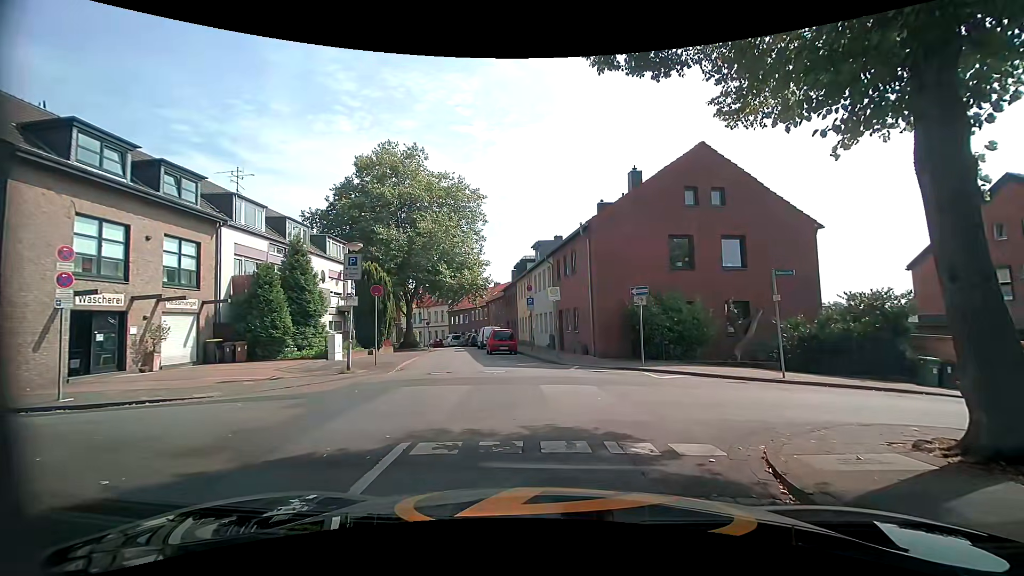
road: residential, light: Day
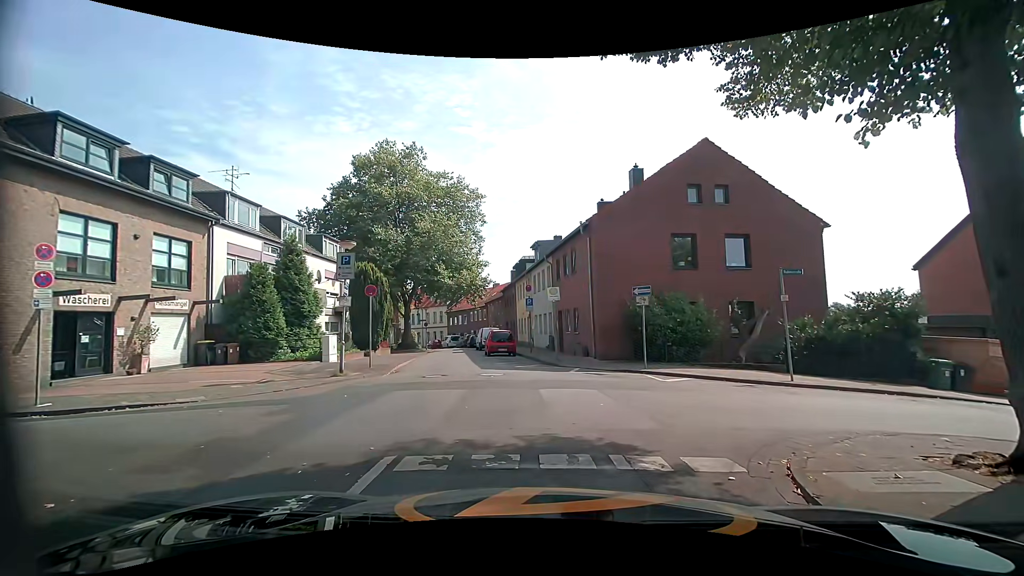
(0.0, +0.5) m; 0°
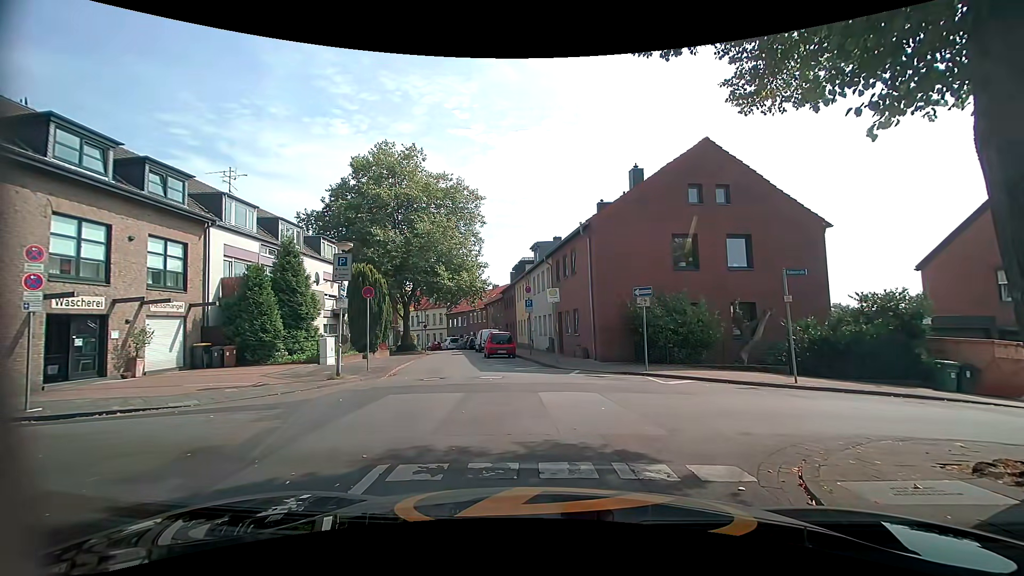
(0.0, +0.3) m; 0°
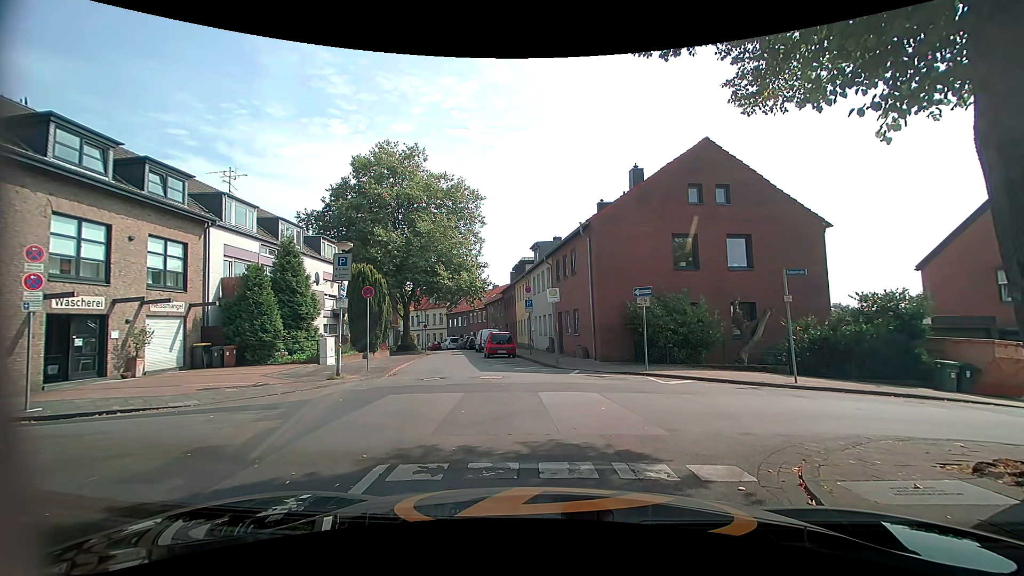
(0.0, +0.1) m; 0°
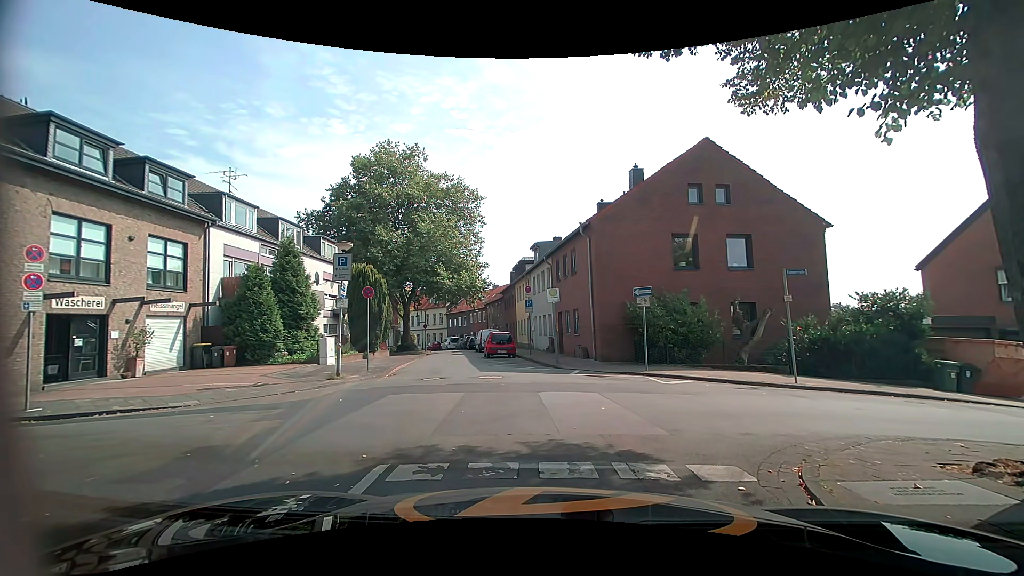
(0.0, 0.0) m; 0°
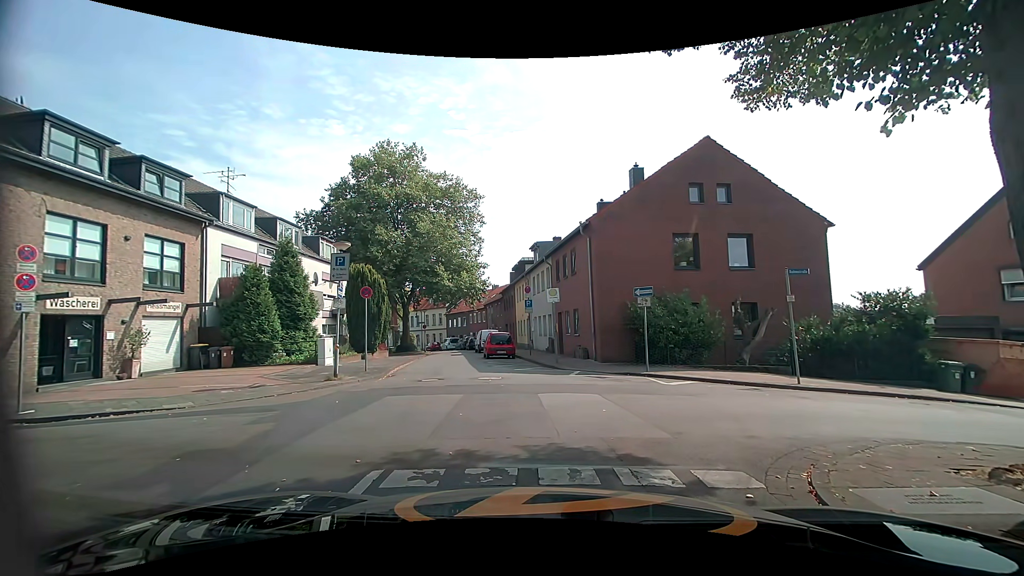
(0.0, +0.2) m; 0°
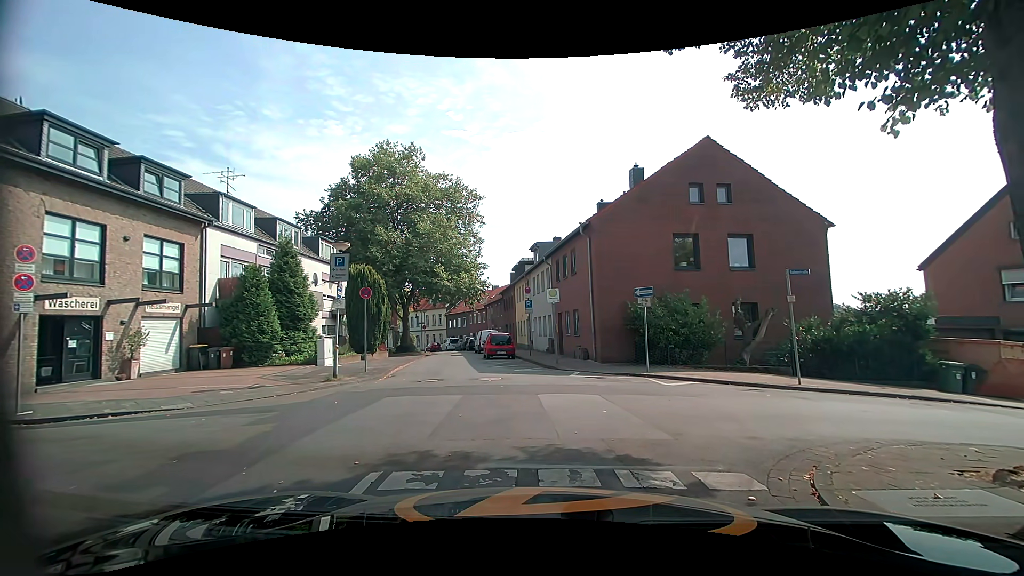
(0.0, 0.0) m; 0°
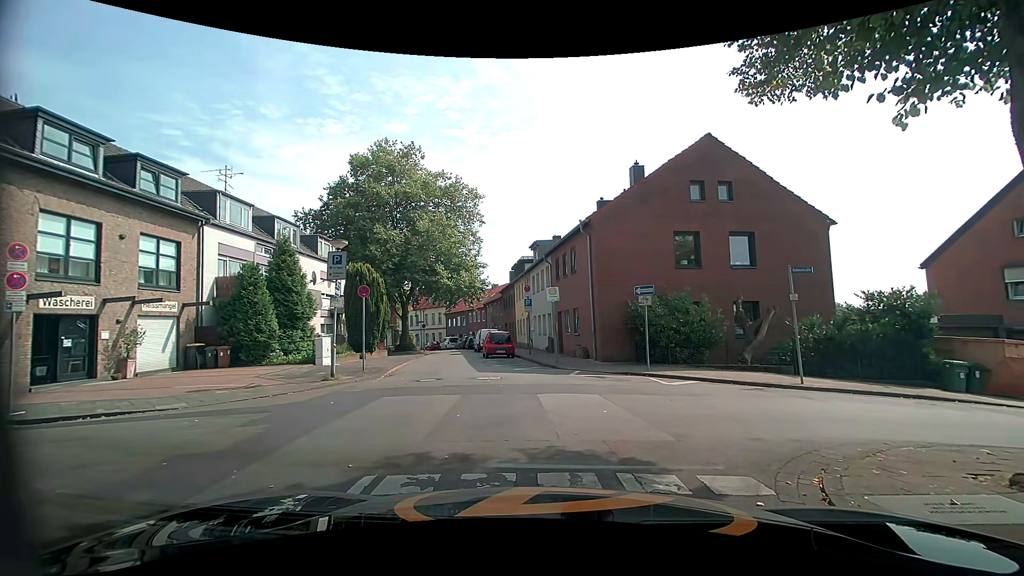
(0.0, +0.2) m; 0°
